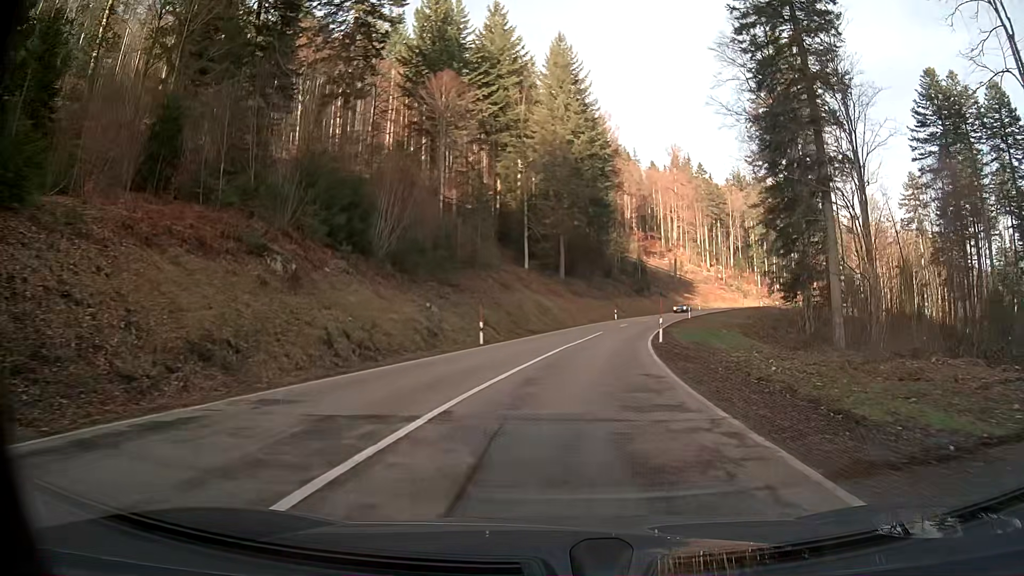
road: secondary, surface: asphalt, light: Day
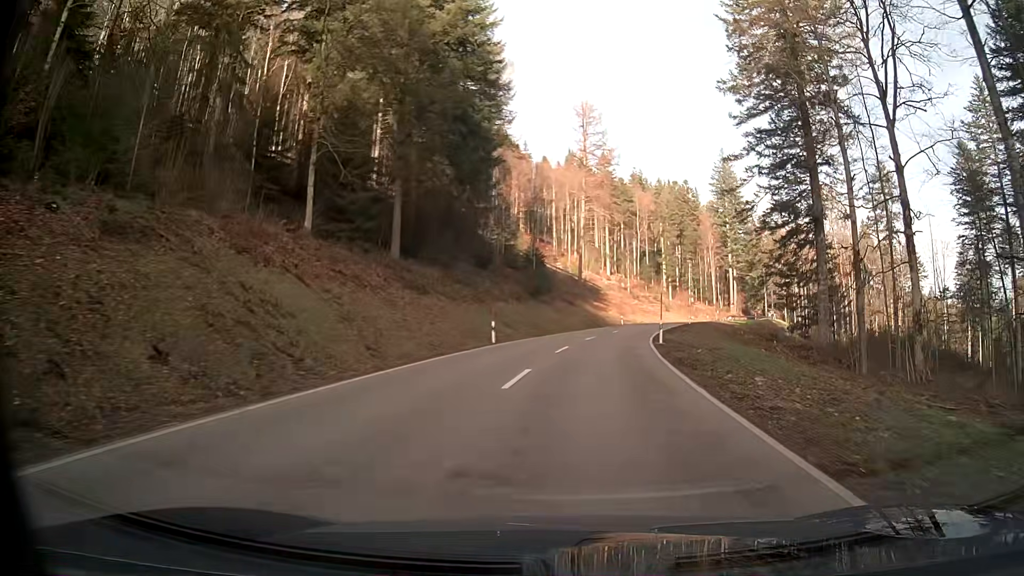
(+3.6, +39.3) m; +10°
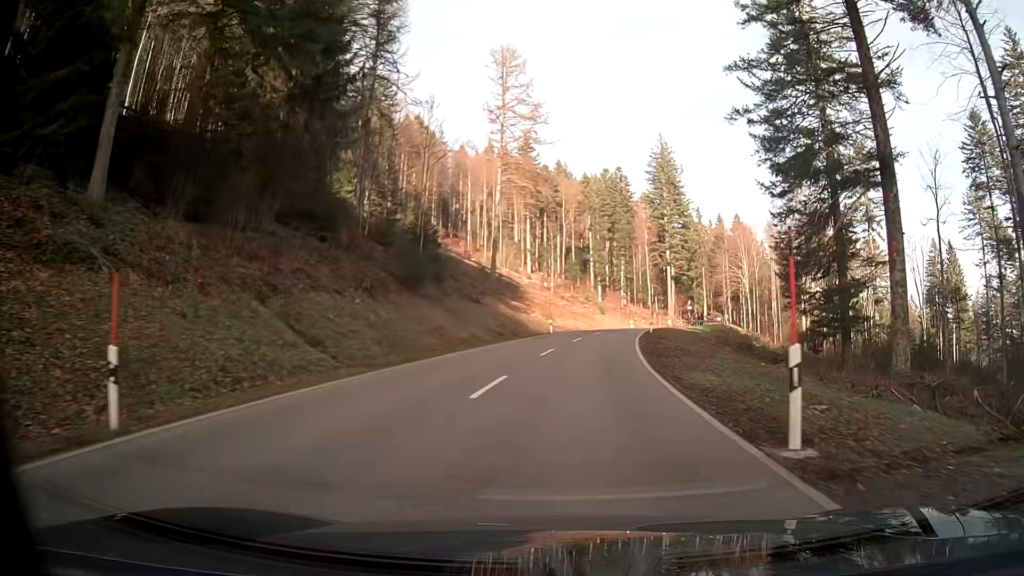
(+1.5, +24.6) m; +7°
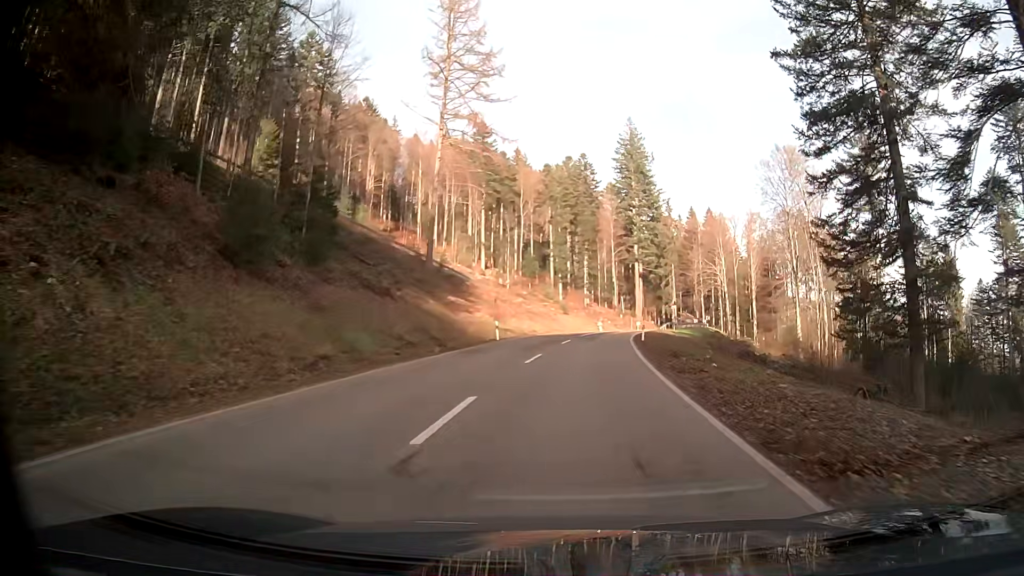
(+0.5, +16.5) m; +4°
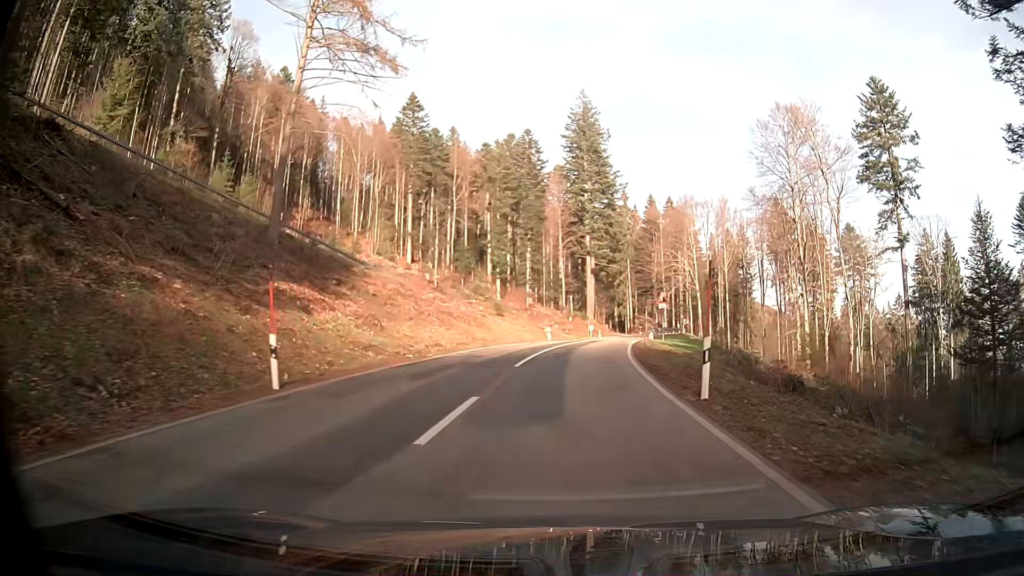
(+1.0, +24.6) m; +5°
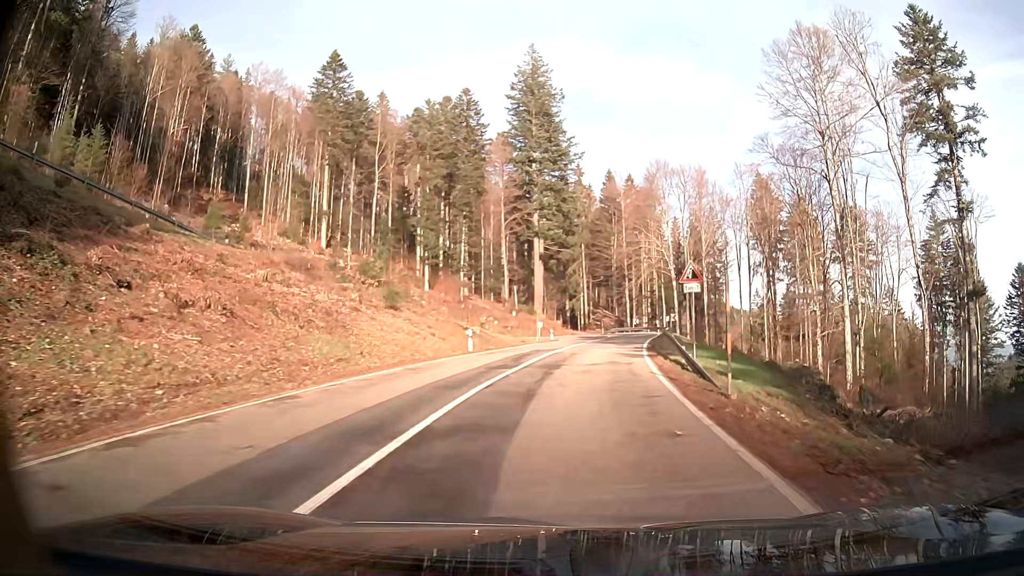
(+1.0, +24.2) m; +5°
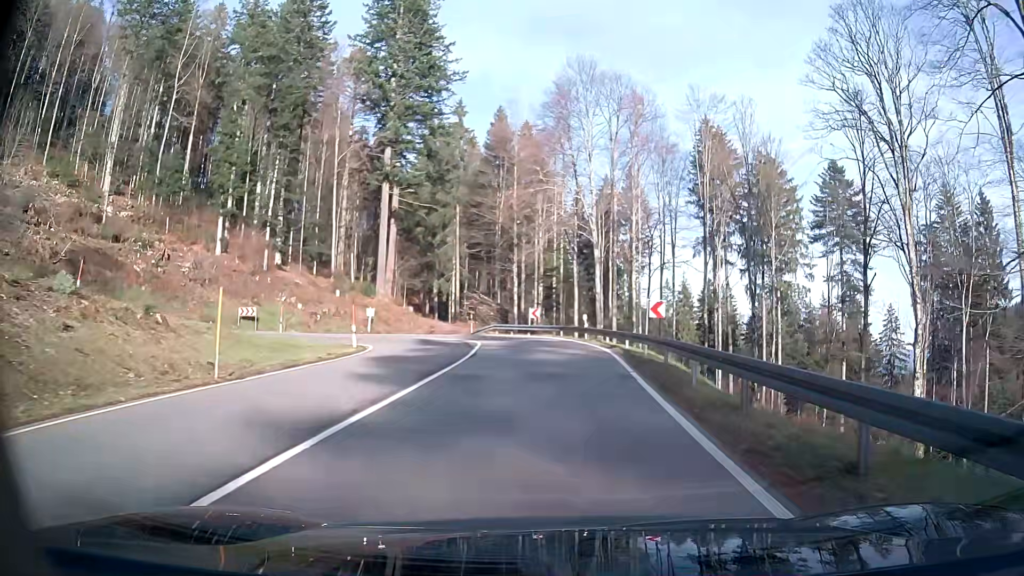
(+3.4, +38.4) m; +9°
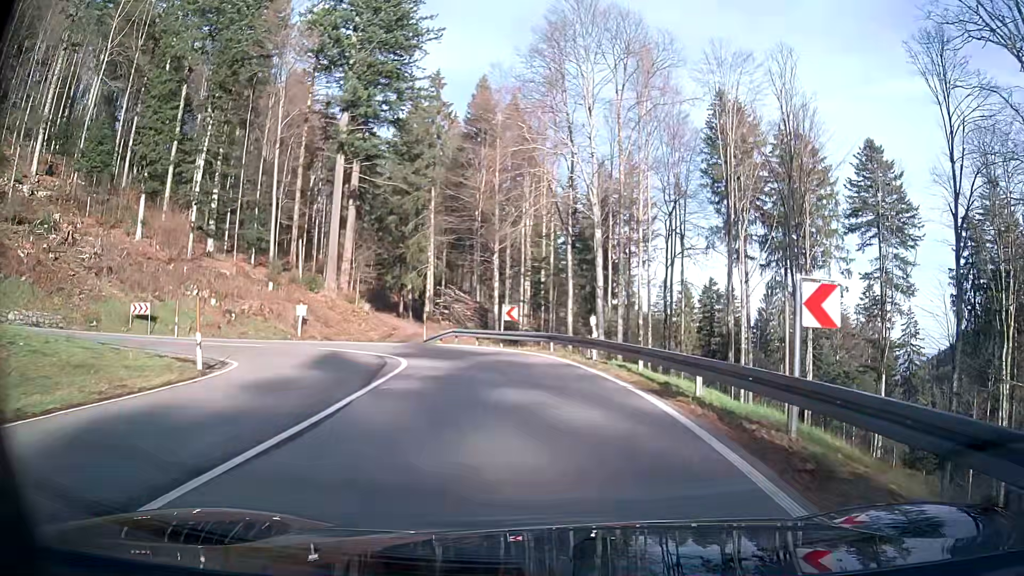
(+0.1, +14.1) m; 0°
